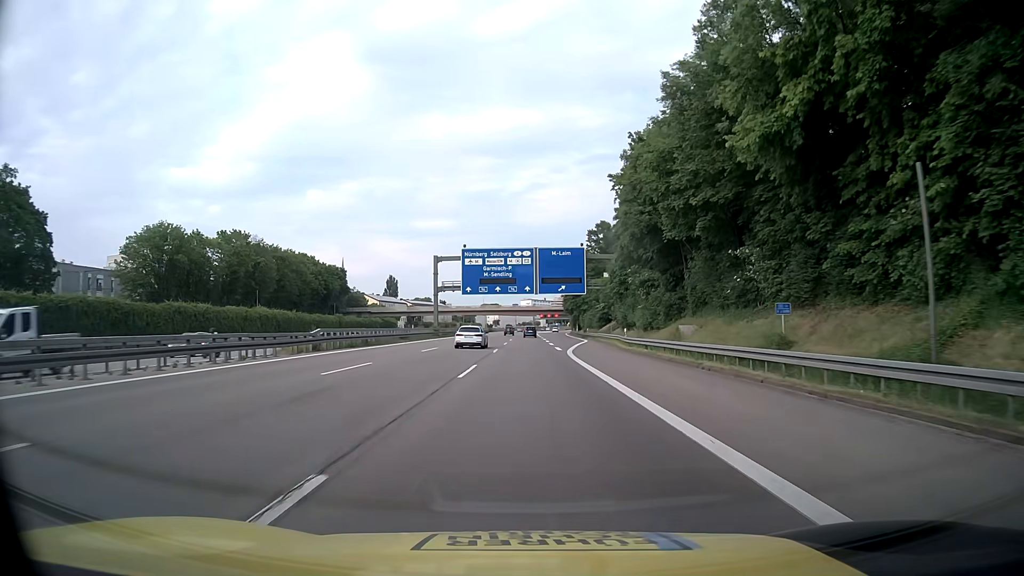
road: motorway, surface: asphalt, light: Day
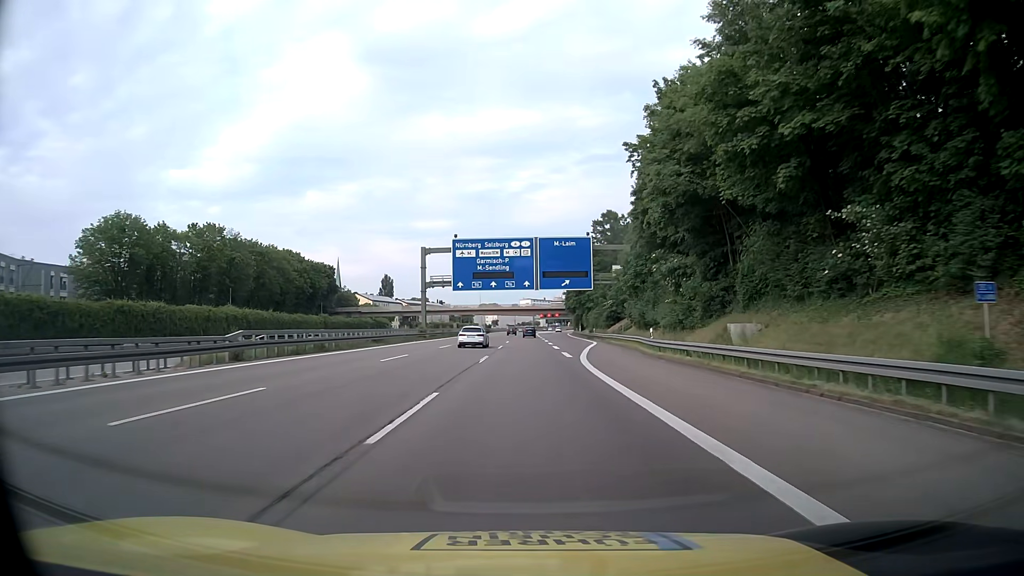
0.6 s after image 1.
(0.0, +10.3) m; 0°
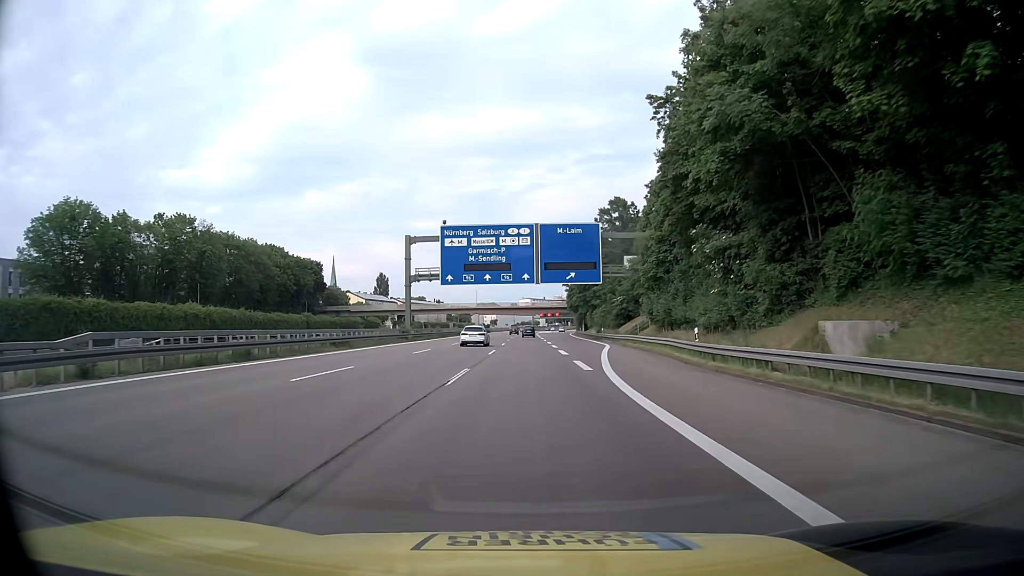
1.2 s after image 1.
(0.0, +10.3) m; 0°
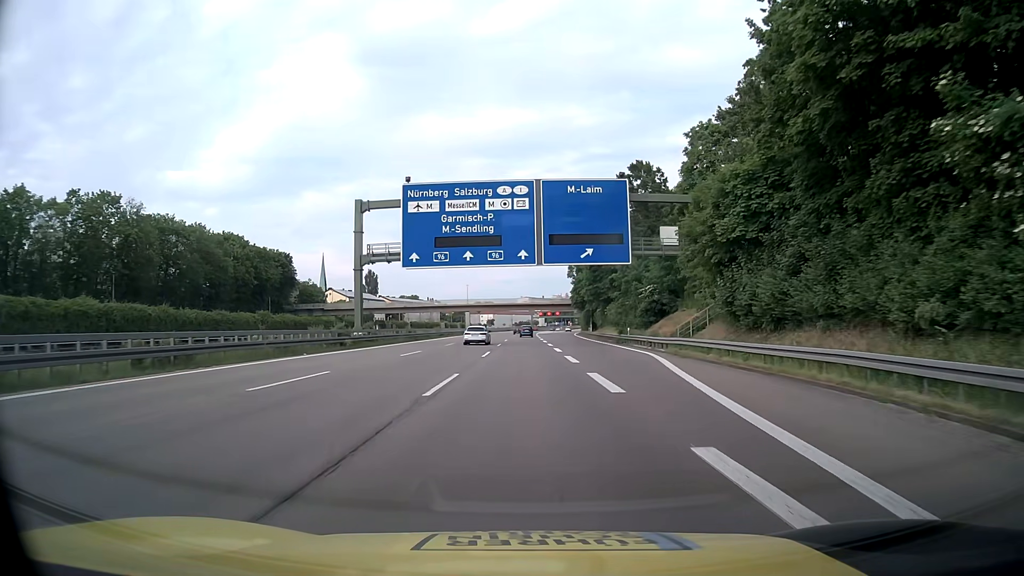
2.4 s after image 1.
(0.0, +20.6) m; 0°
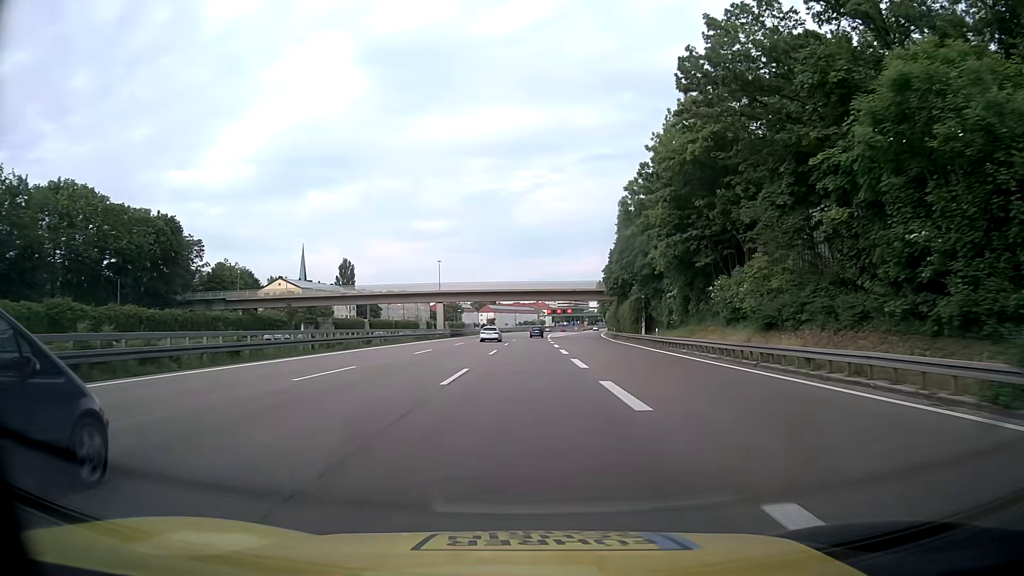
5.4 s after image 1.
(-0.3, +51.3) m; -1°
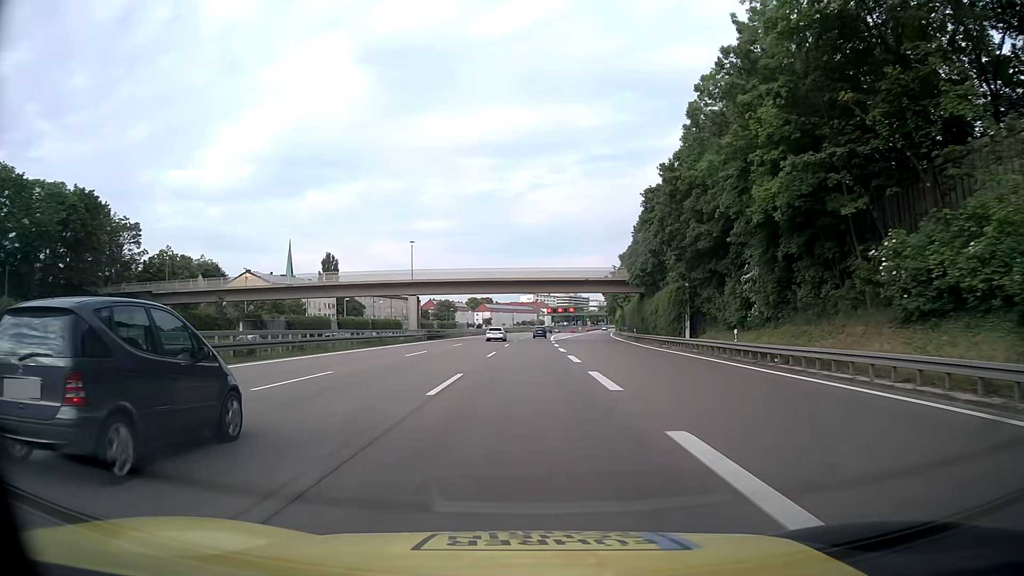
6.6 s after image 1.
(+0.3, +20.5) m; +1°
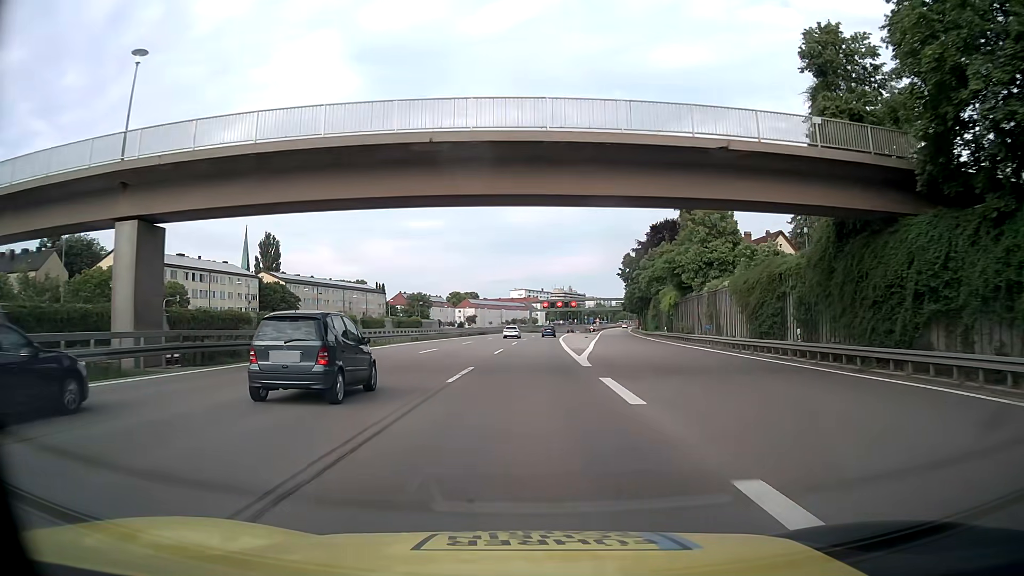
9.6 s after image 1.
(+0.2, +51.3) m; 0°
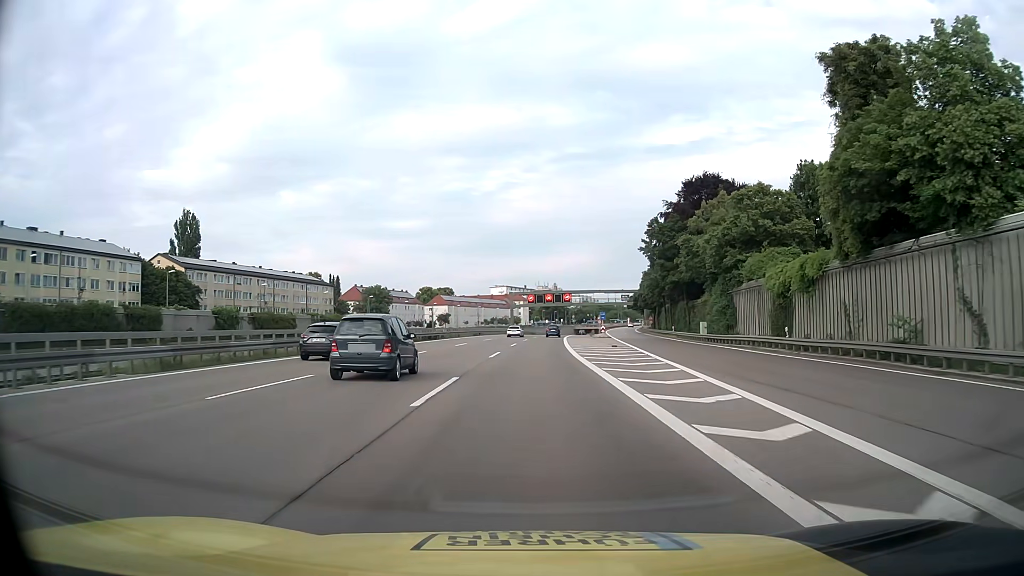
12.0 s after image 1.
(+0.4, +40.9) m; +2°
(0, +10) (0, +20) (0, +30) (0, +40) (+1, +50) (+1, +60) (+2, +70) (+2, +80) (+3, +90) (+4, +100) m
